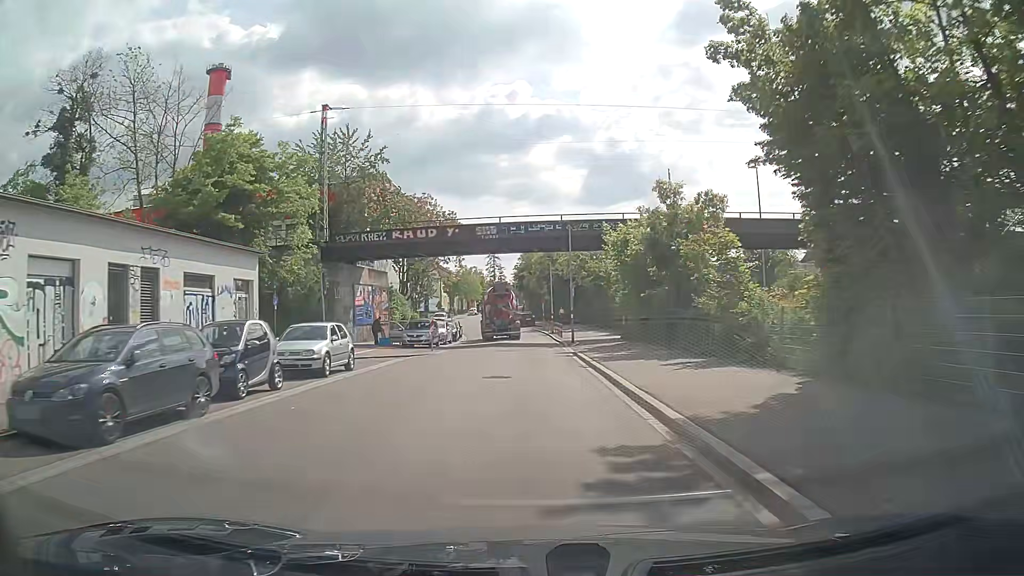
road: tertiary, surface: asphalt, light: Day
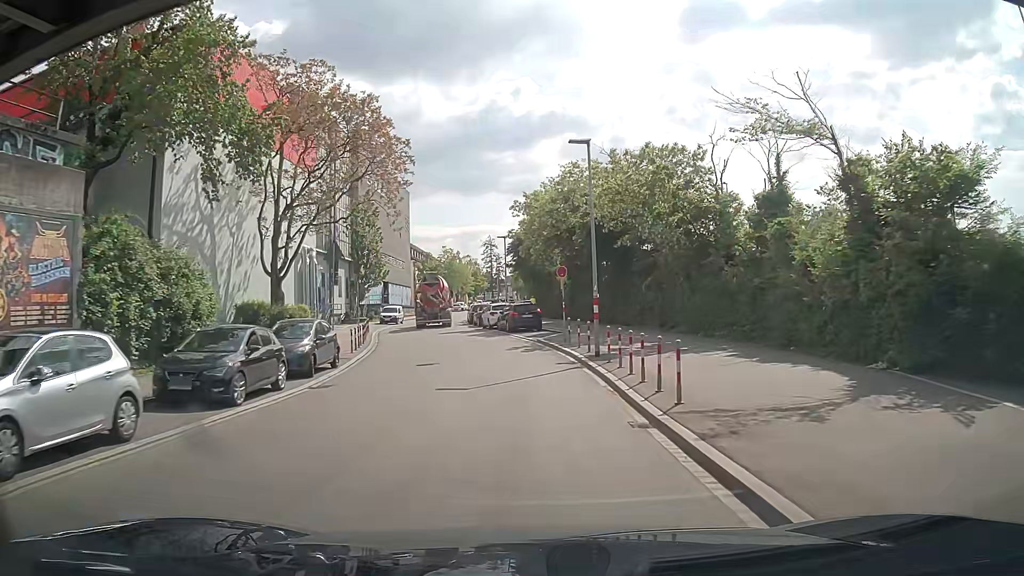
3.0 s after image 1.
(-0.1, +36.9) m; -1°
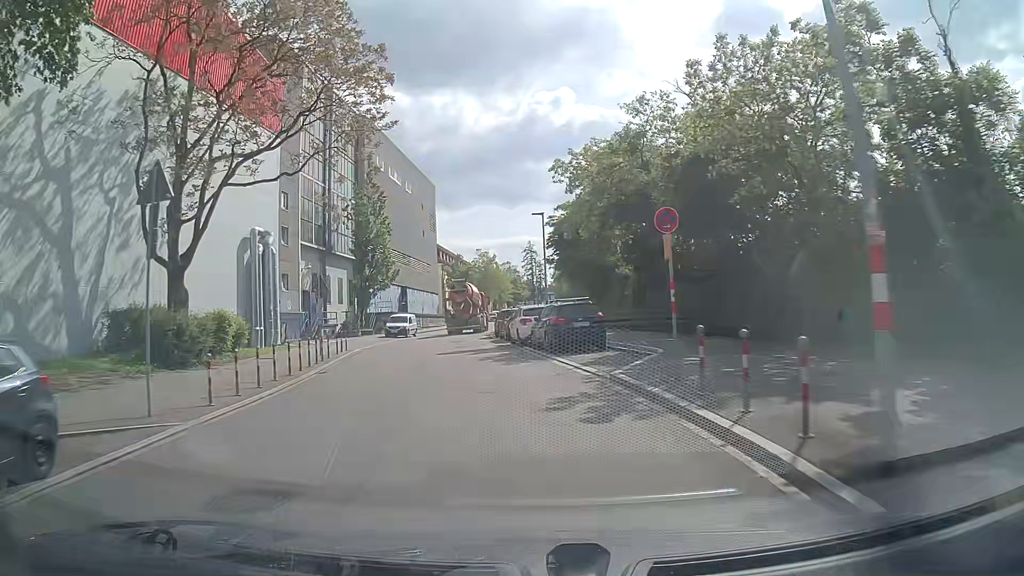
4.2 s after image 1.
(-0.1, +14.4) m; -3°
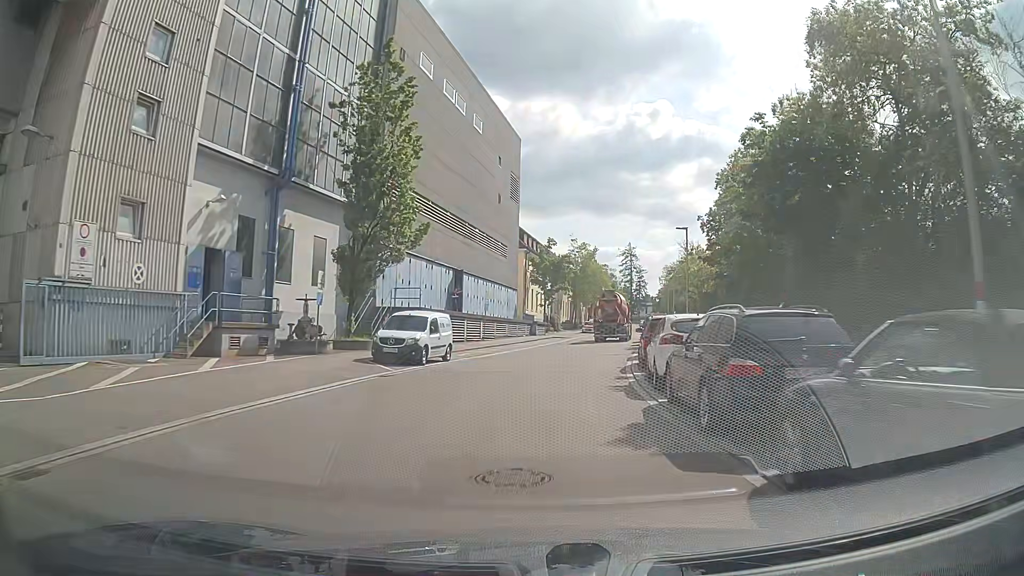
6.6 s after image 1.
(-2.5, +28.4) m; -7°
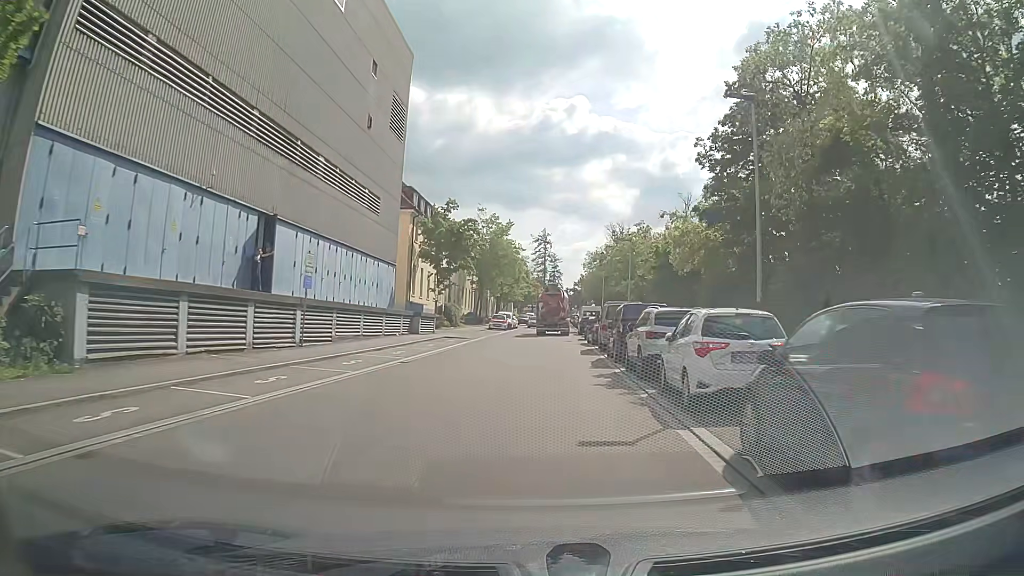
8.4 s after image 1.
(+1.3, +21.5) m; +8°
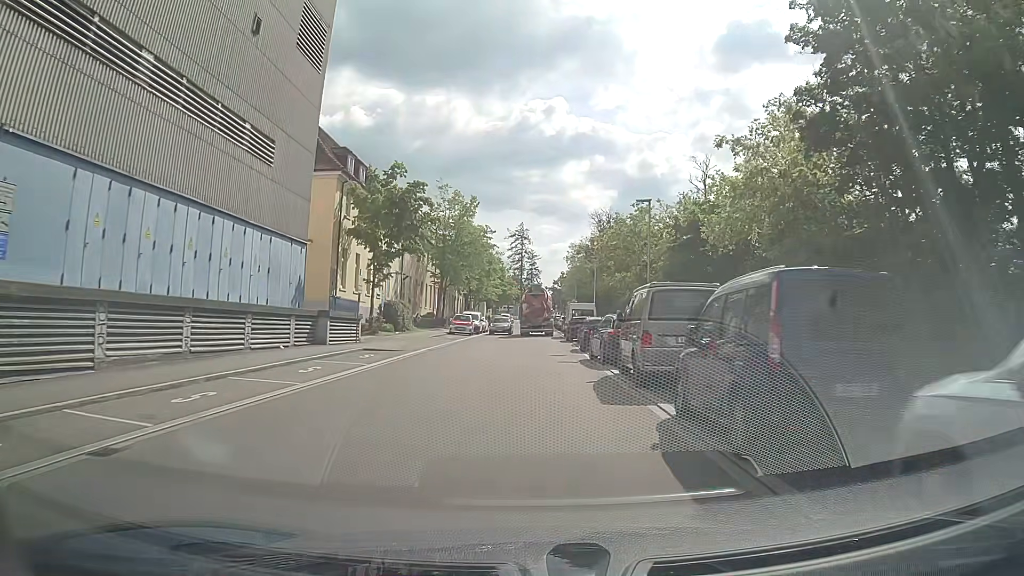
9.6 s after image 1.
(+0.2, +14.5) m; +1°
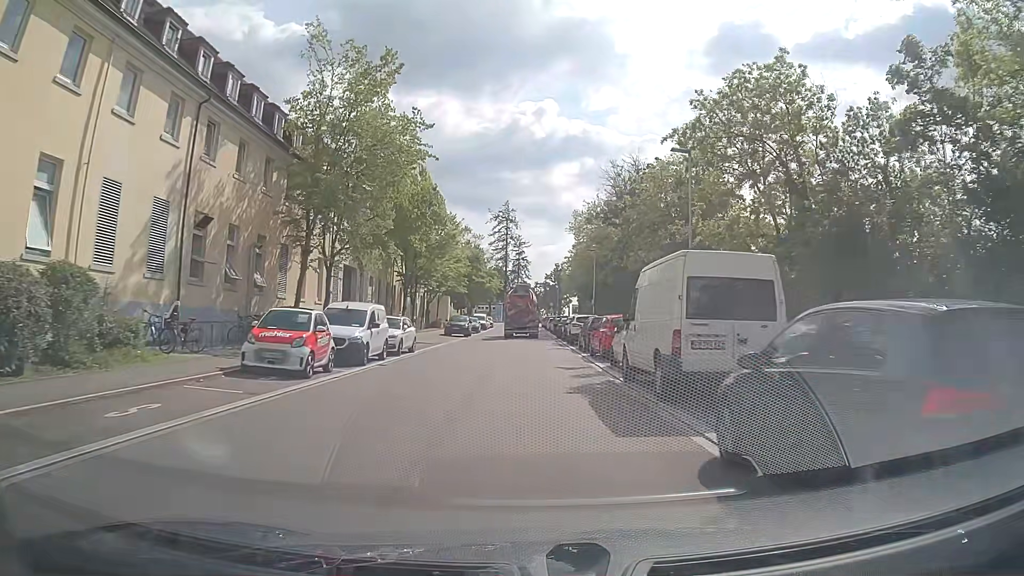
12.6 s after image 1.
(+0.6, +35.6) m; +2°
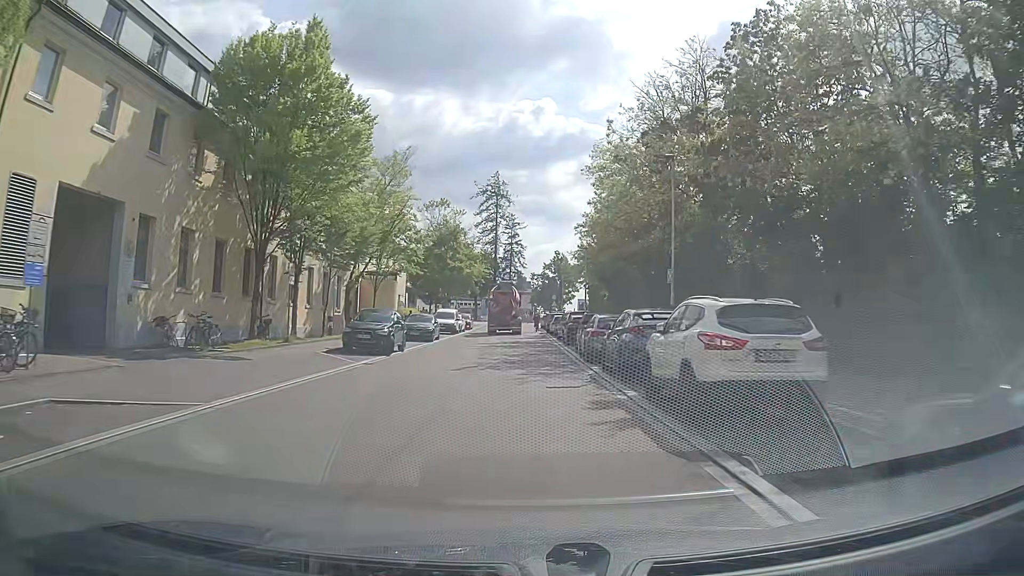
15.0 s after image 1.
(+0.1, +27.3) m; 0°
(0, +10) (0, +20) (0, +30) (0, +40) (0, +50) (0, +60) (0, +70) (0, +80) (+1, +90) (+7, +97) m
